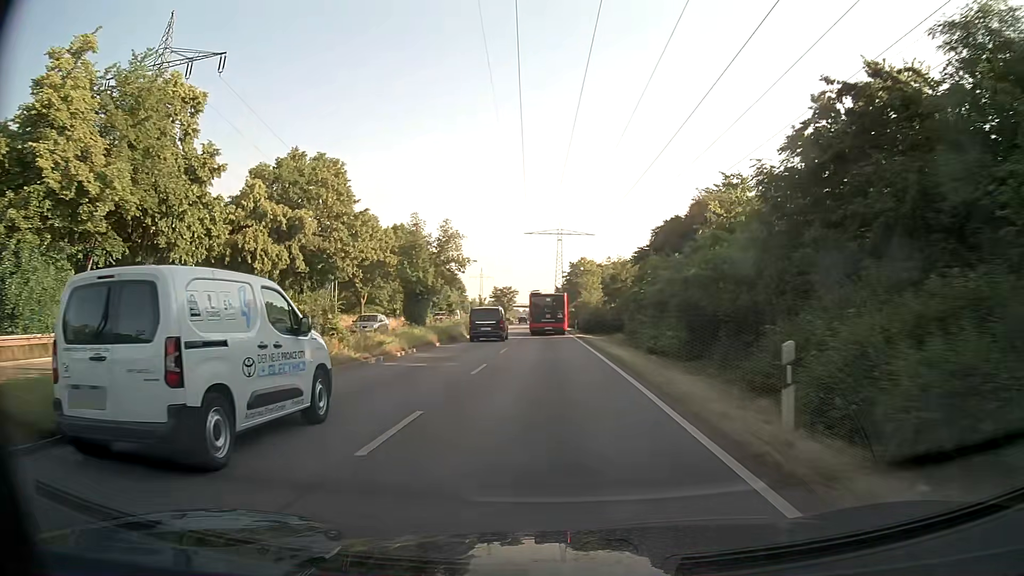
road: primary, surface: asphalt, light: Day
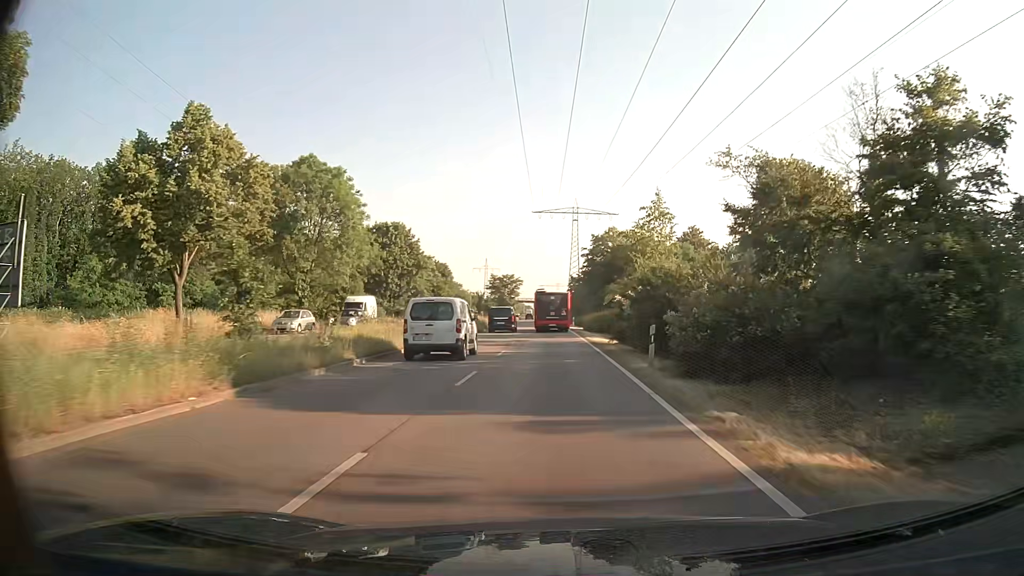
(-0.3, +39.7) m; -1°
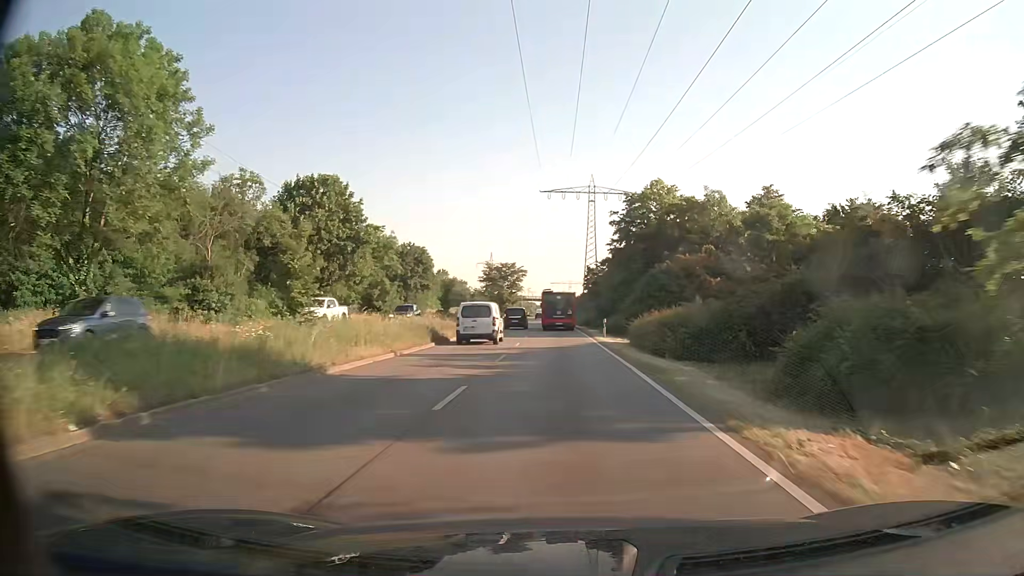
(-0.1, +30.7) m; -1°
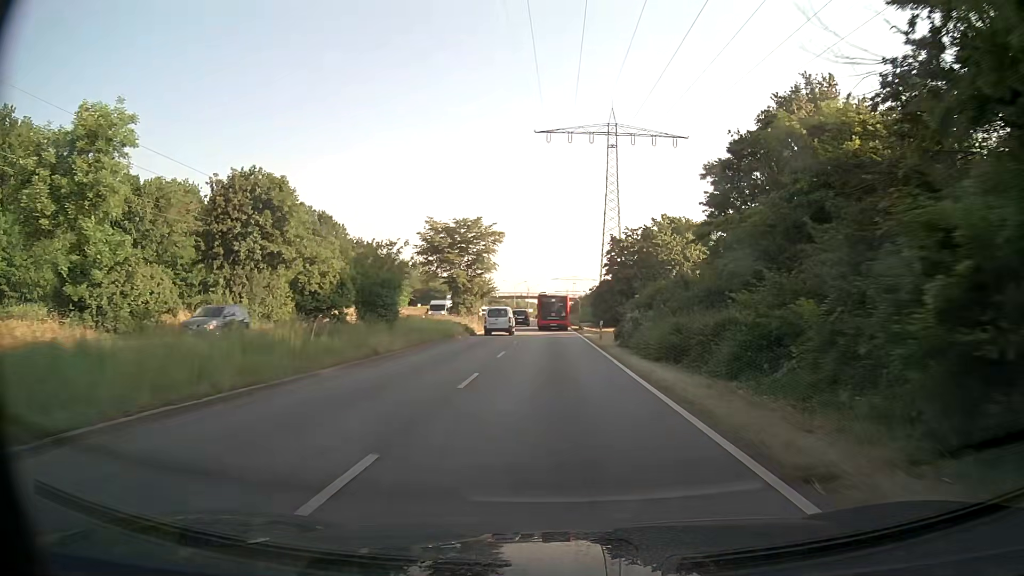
(-0.1, +51.5) m; -1°
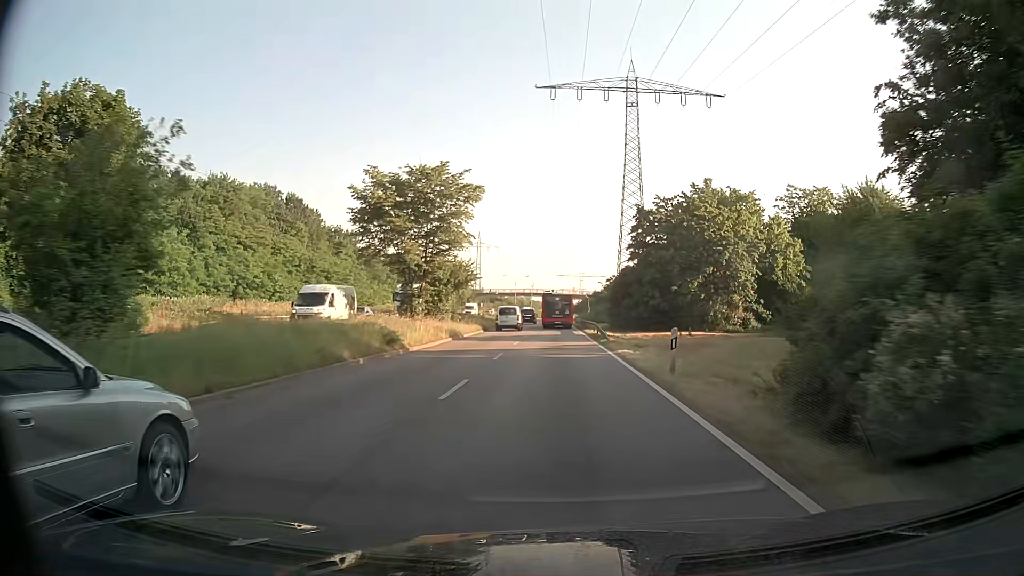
(0.0, +20.4) m; 0°
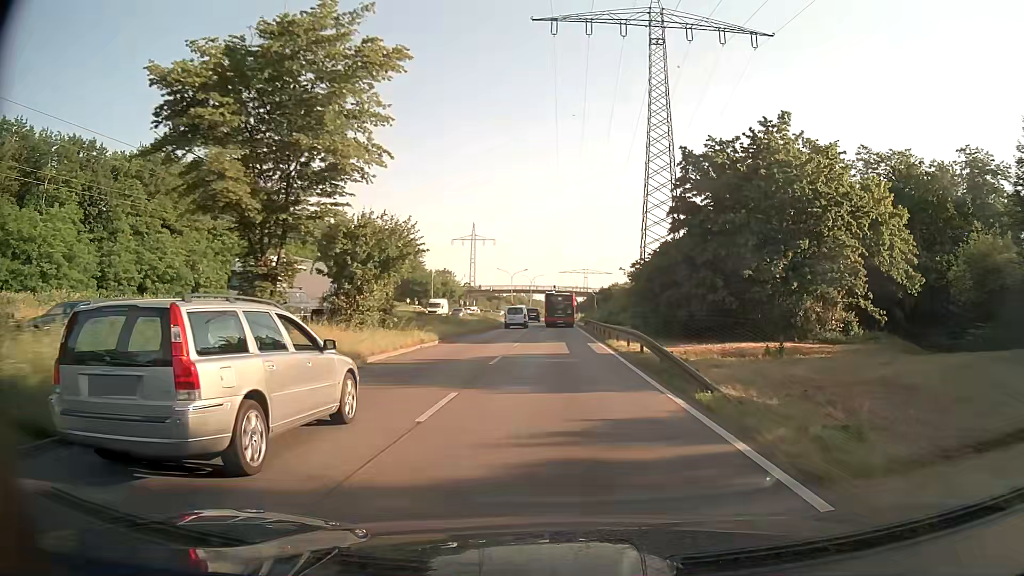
(-0.1, +20.1) m; 0°
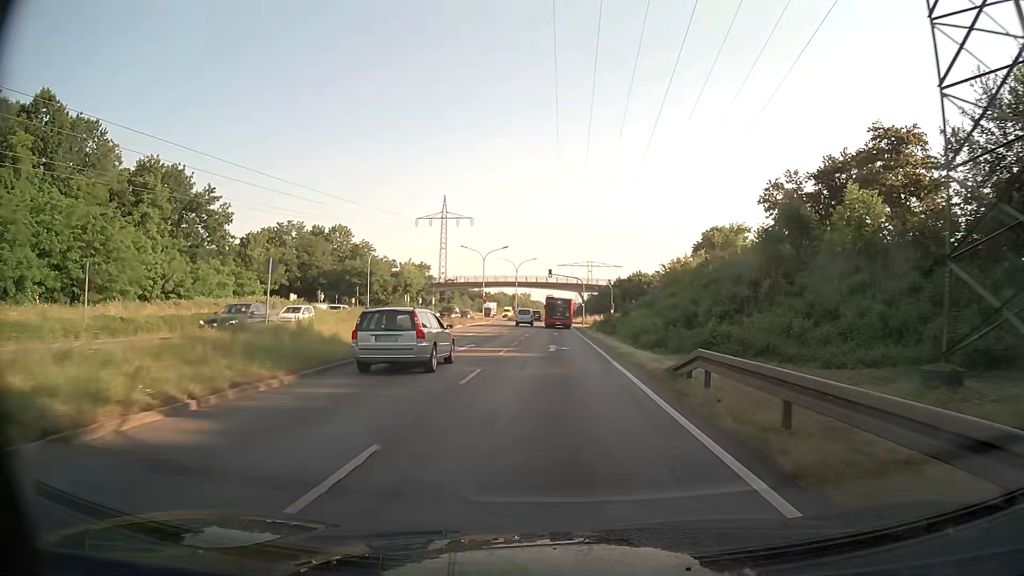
(+0.2, +49.6) m; 0°
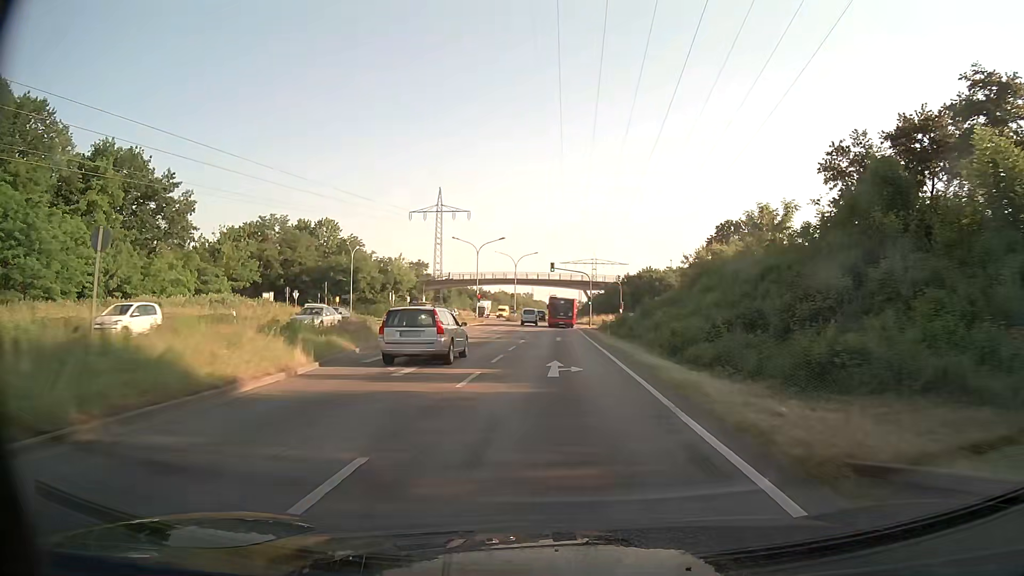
(0.0, +9.8) m; 0°
(0, +10) (0, +20) (0, +30) (0, +40) (0, +50) (0, +60) (0, +70) (0, +80) (0, +90) (0, +100) m
